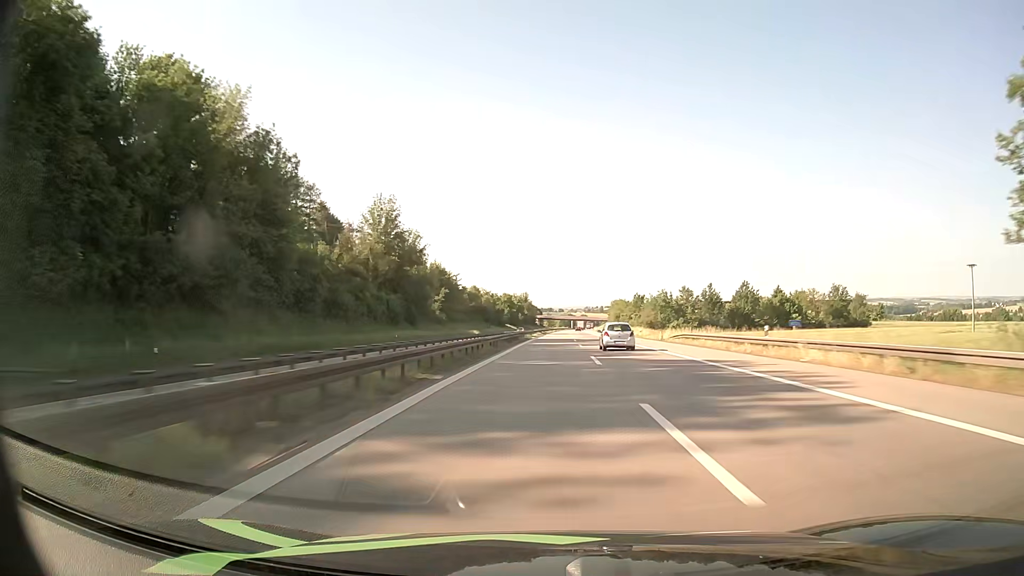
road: motorway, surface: asphalt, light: Day
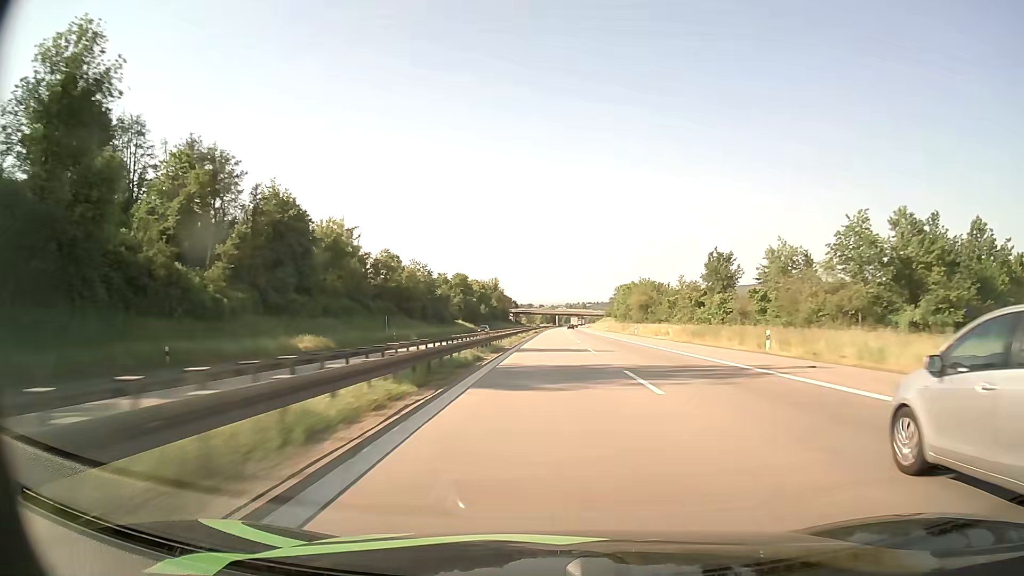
(+0.9, +98.9) m; +1°
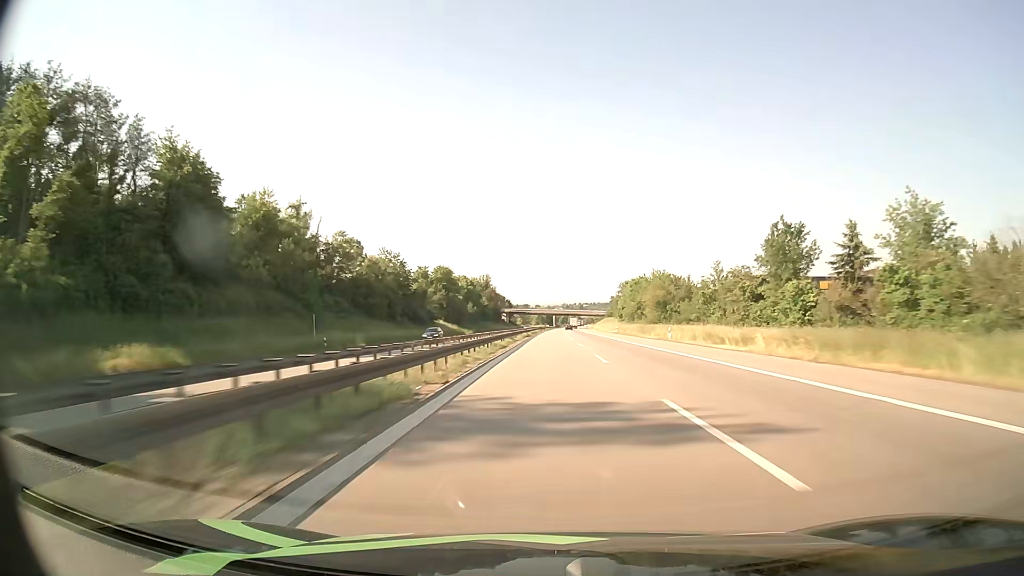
(+0.1, +24.6) m; 0°
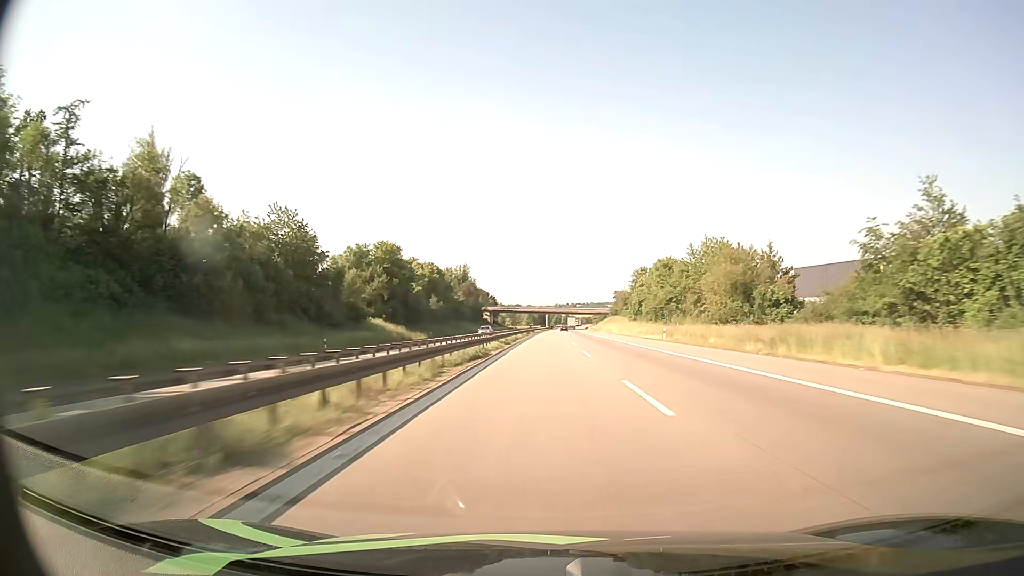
(+0.3, +49.0) m; +1°
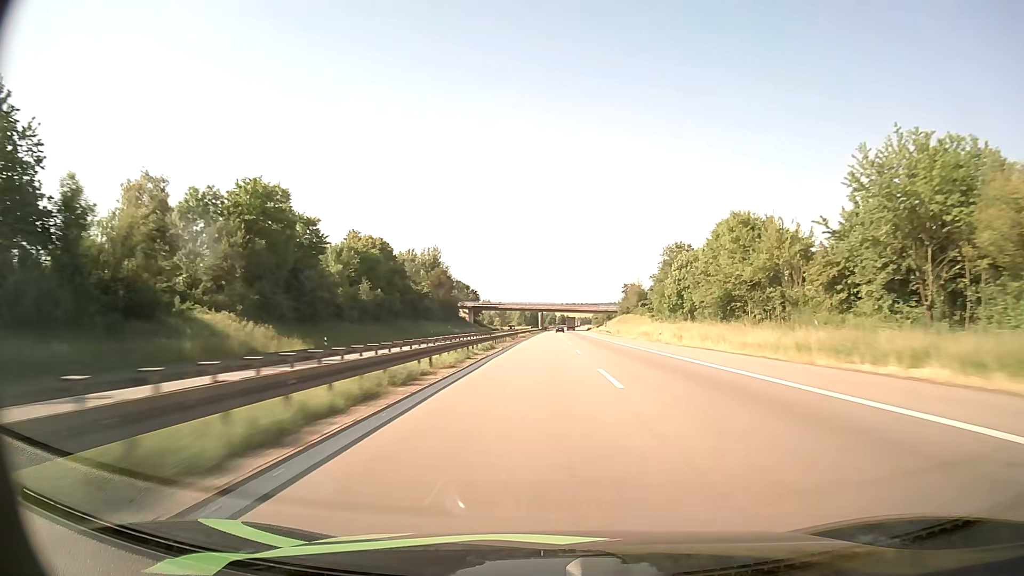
(+0.1, +48.8) m; 0°
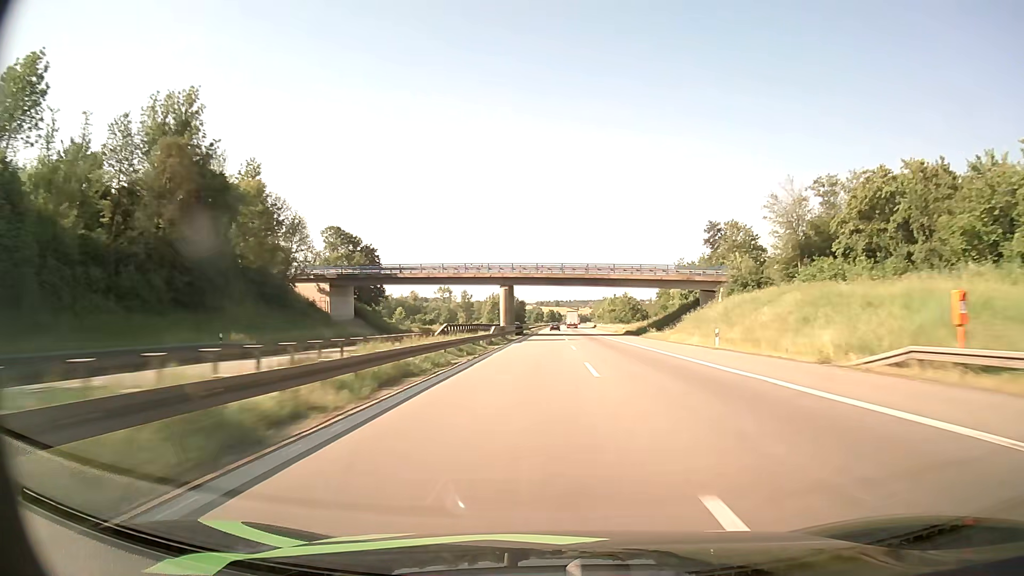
(+1.2, +121.4) m; +1°
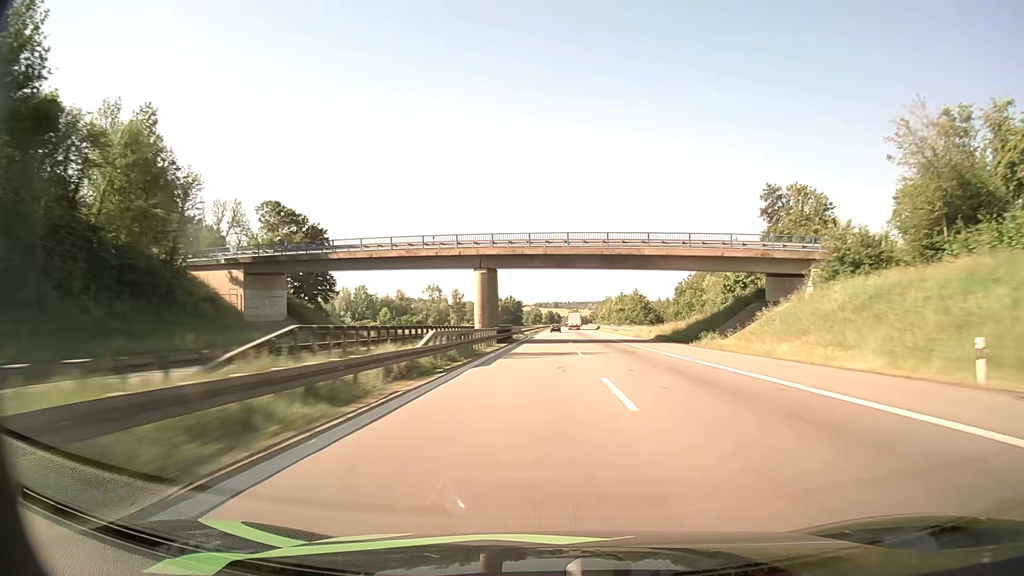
(0.0, +24.2) m; 0°
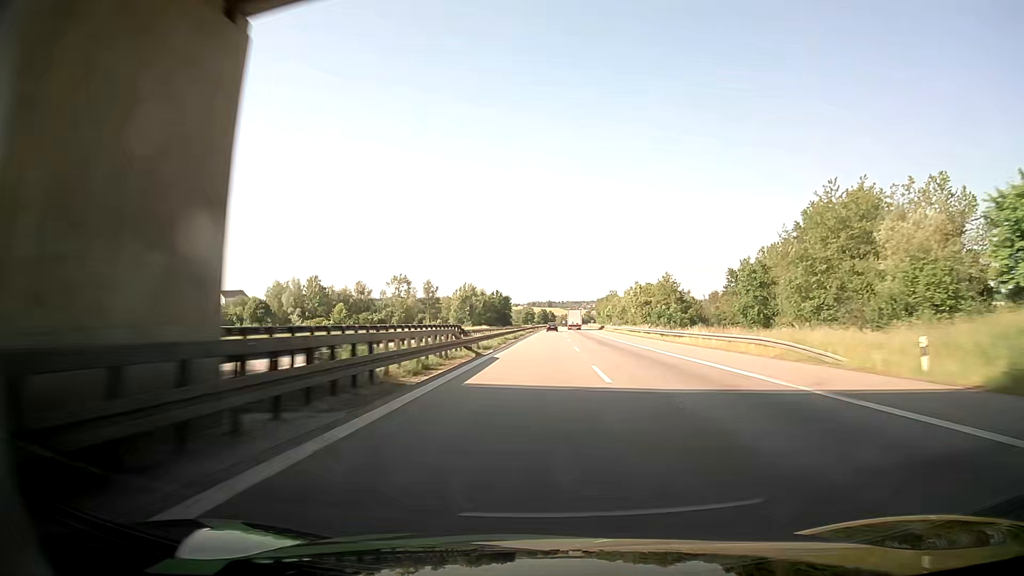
(+0.3, +48.2) m; 0°
(0, +10) (0, +20) (0, +30) (0, +40) (0, +50) (+1, +60) (+1, +70) (+1, +80) (+1, +90) (+1, +100) m
